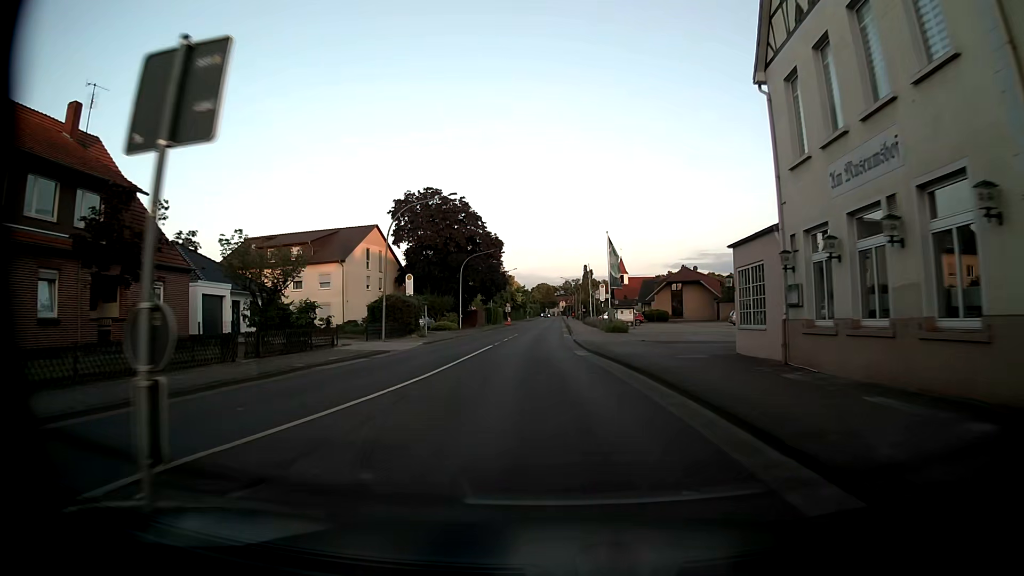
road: tertiary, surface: asphalt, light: Day
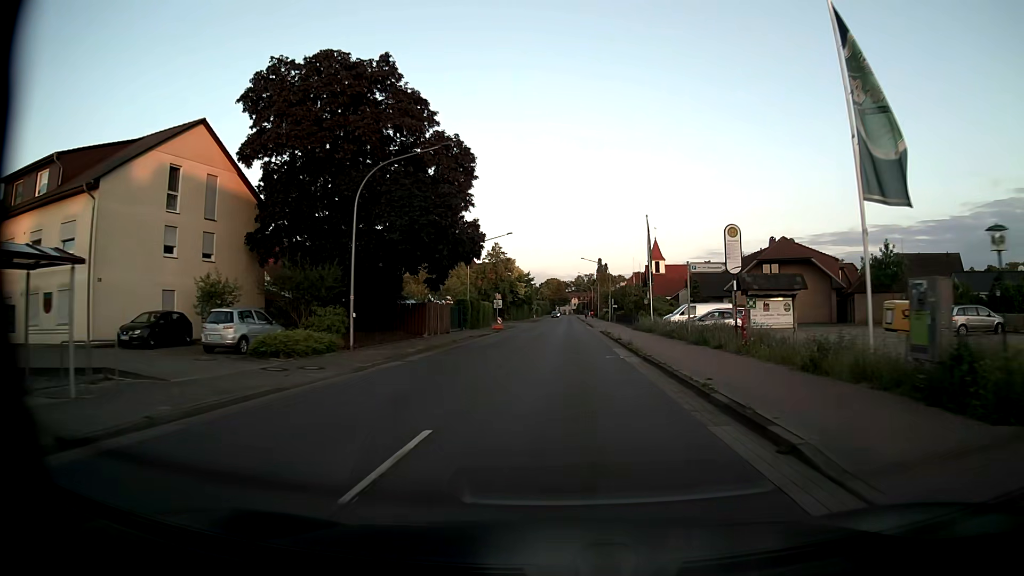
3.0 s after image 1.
(-1.2, +39.6) m; -1°
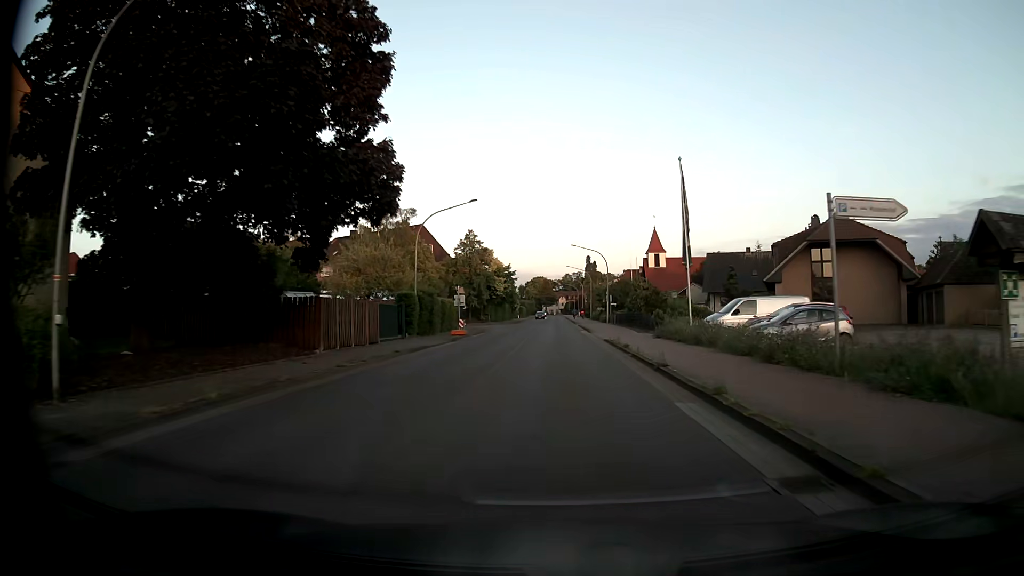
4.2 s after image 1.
(+0.2, +15.9) m; +1°
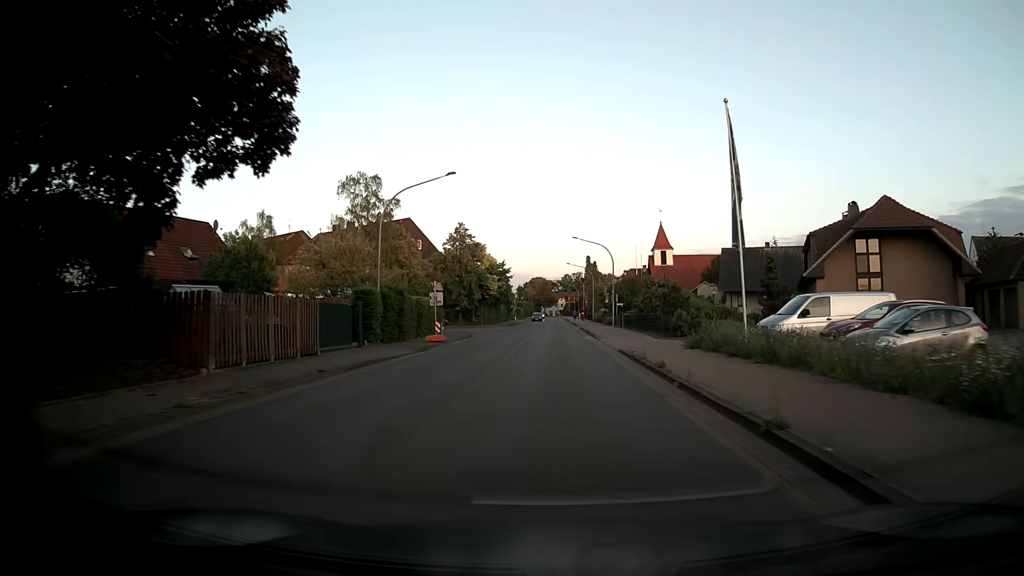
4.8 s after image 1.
(0.0, +8.0) m; 0°
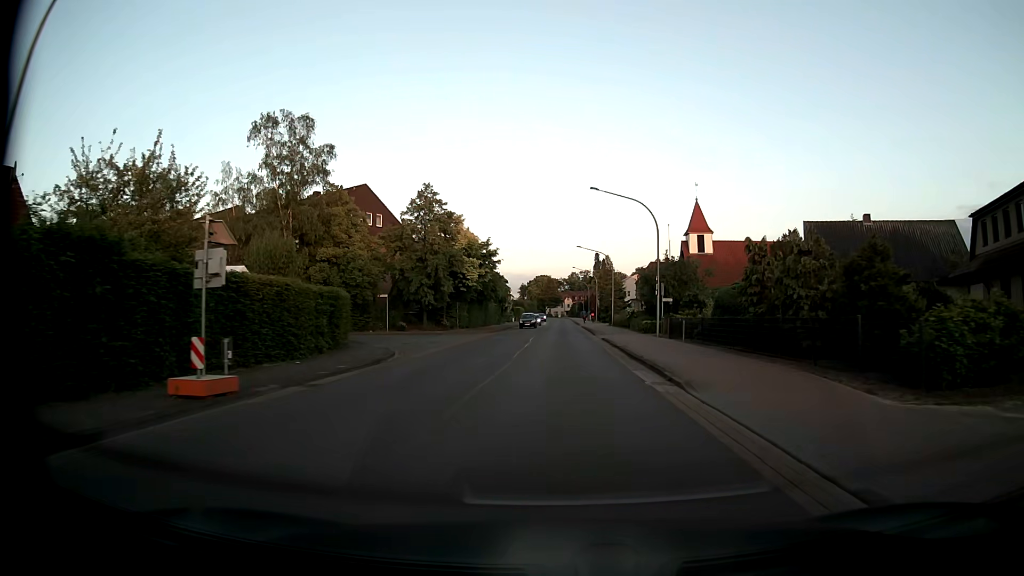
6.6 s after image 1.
(-0.2, +23.9) m; -1°
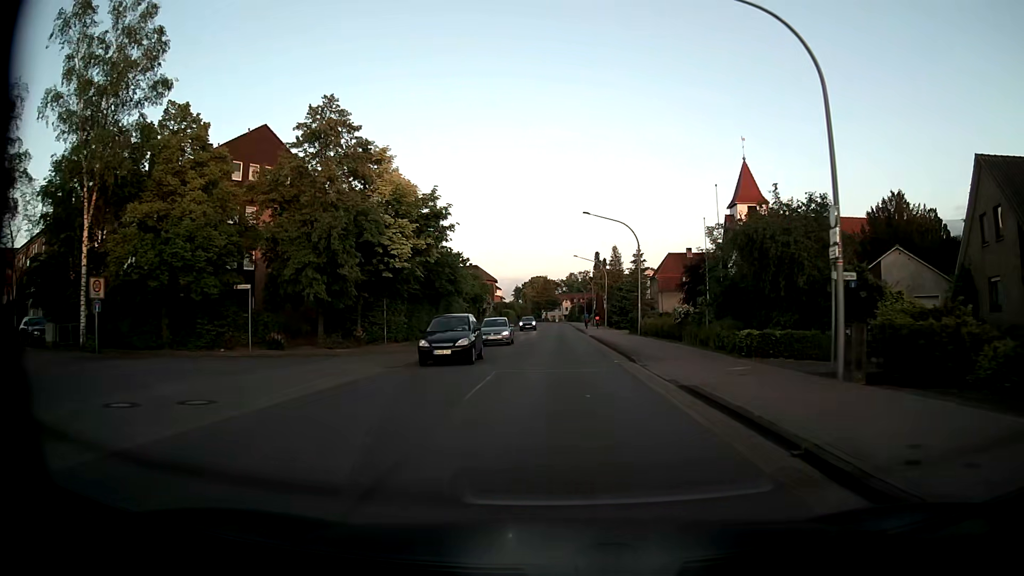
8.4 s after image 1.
(0.0, +23.9) m; 0°
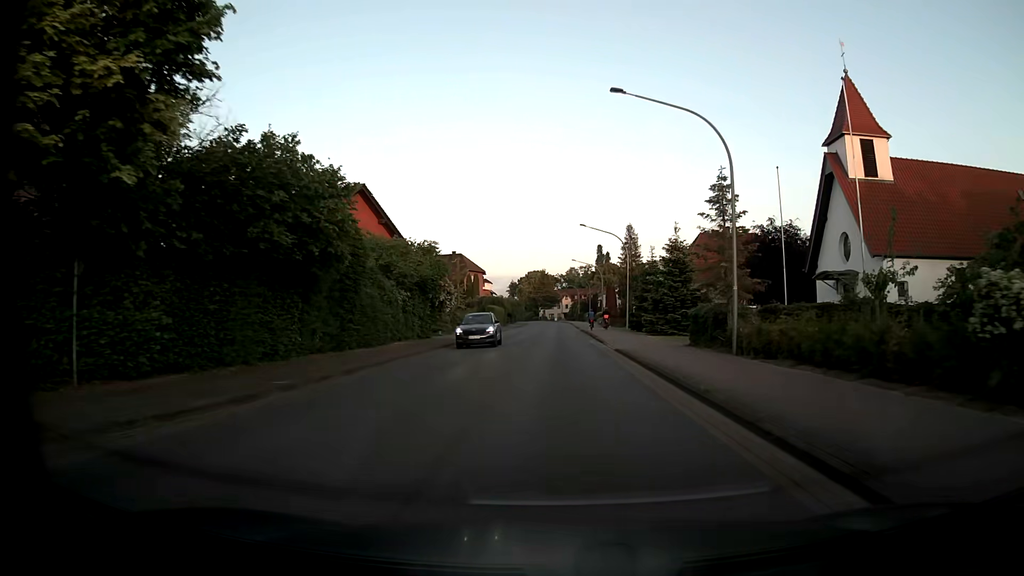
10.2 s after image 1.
(+0.1, +23.9) m; +1°
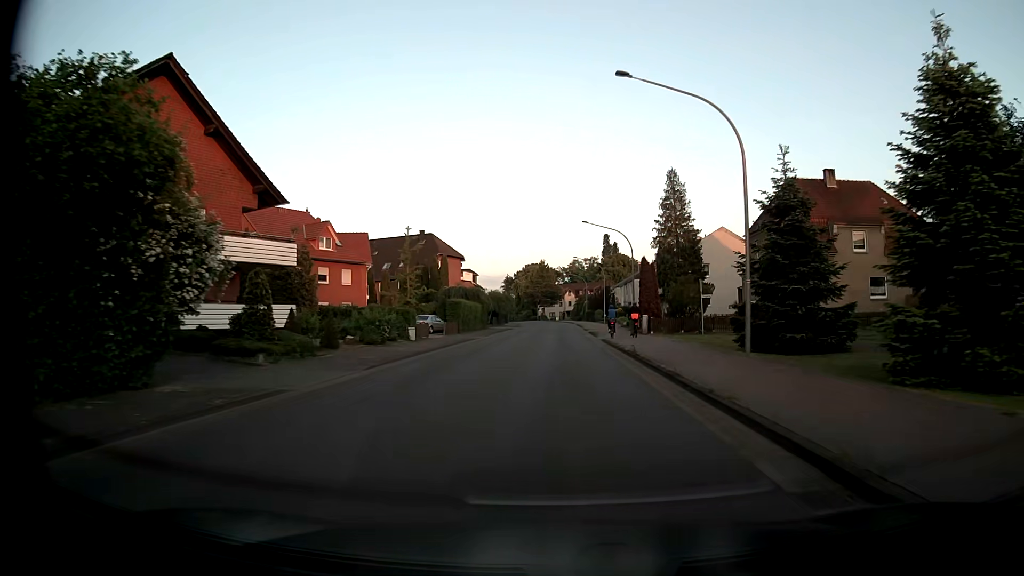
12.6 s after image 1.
(-0.2, +31.8) m; -1°
(0, +10) (0, +20) (0, +30) (0, +40) (0, +50) (0, +60) (0, +70) (0, +80) (0, +90) (0, +100) m
